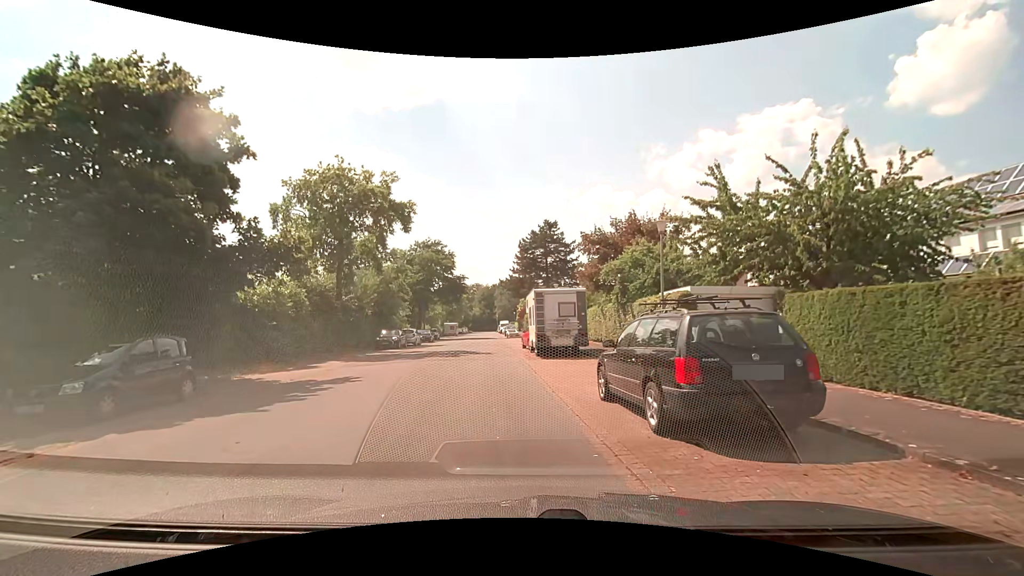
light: Day
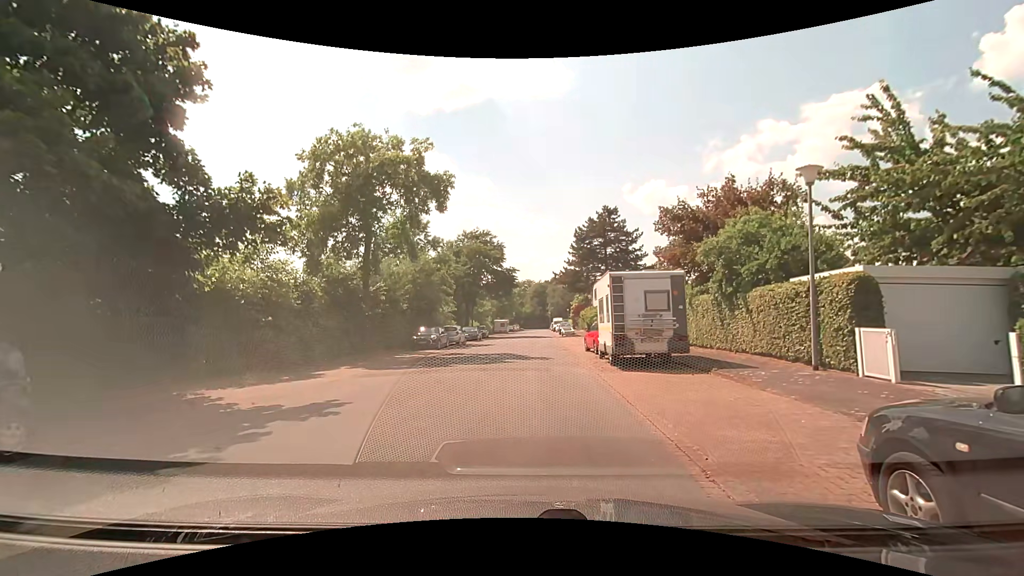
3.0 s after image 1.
(-0.2, +5.5) m; -2°
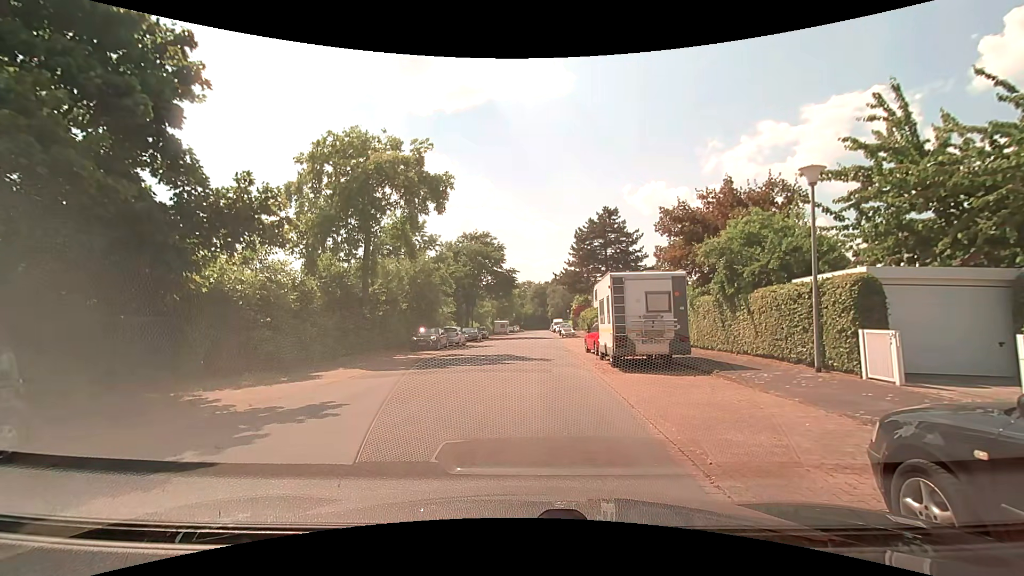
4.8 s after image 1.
(0.0, +0.2) m; 0°
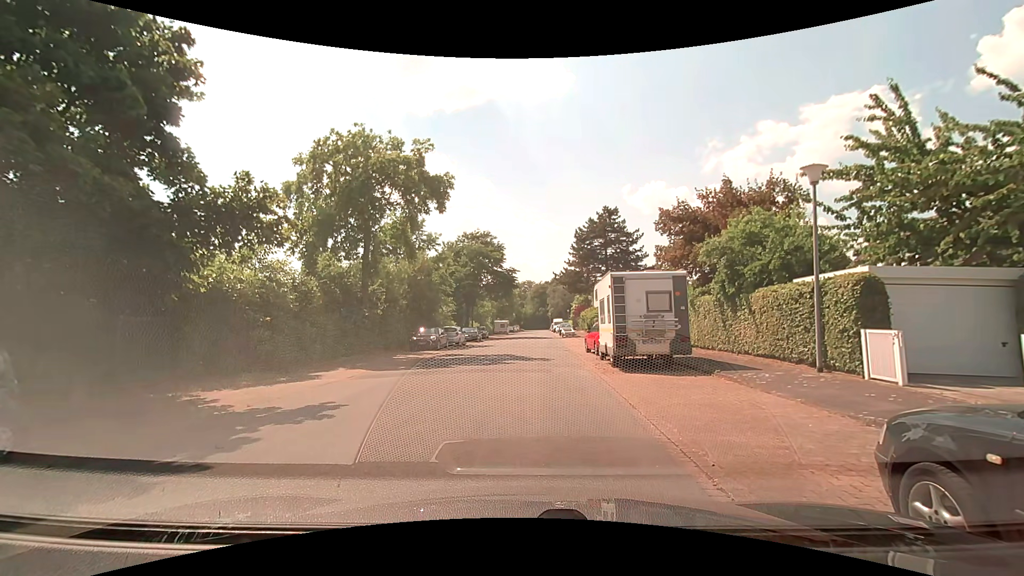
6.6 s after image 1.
(0.0, +0.1) m; 0°
